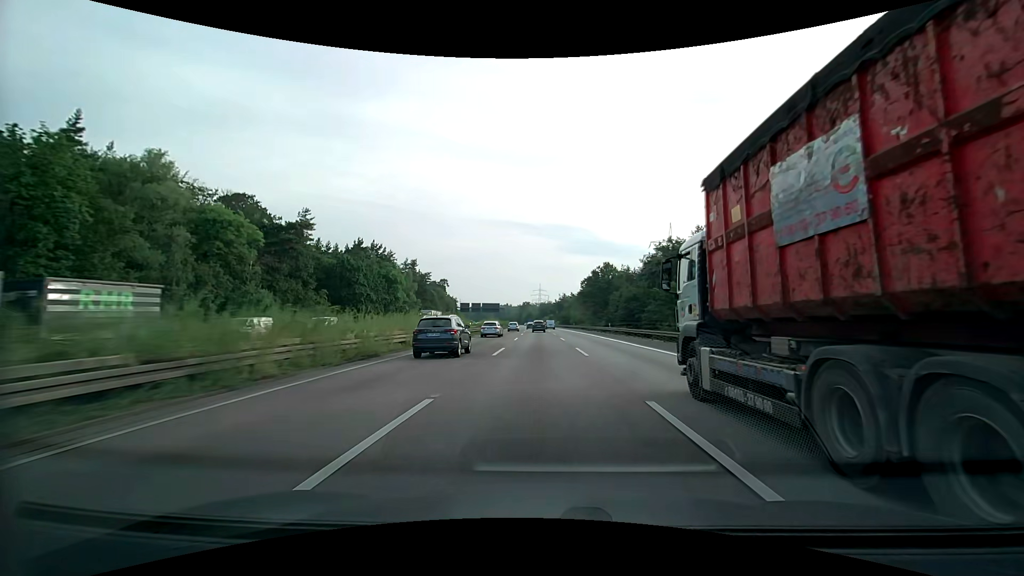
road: motorway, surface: asphalt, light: Day
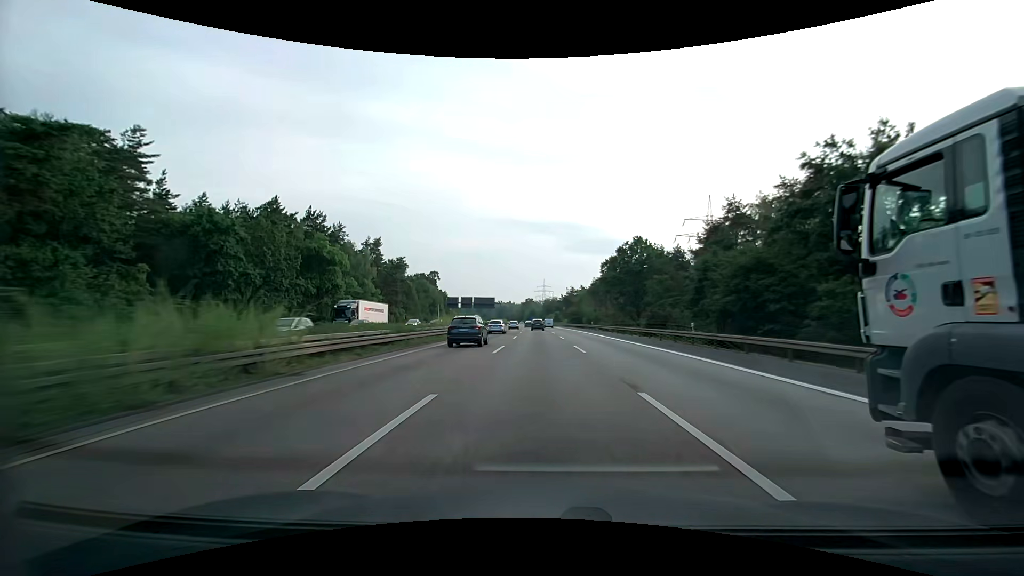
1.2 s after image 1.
(-0.1, +35.3) m; -1°
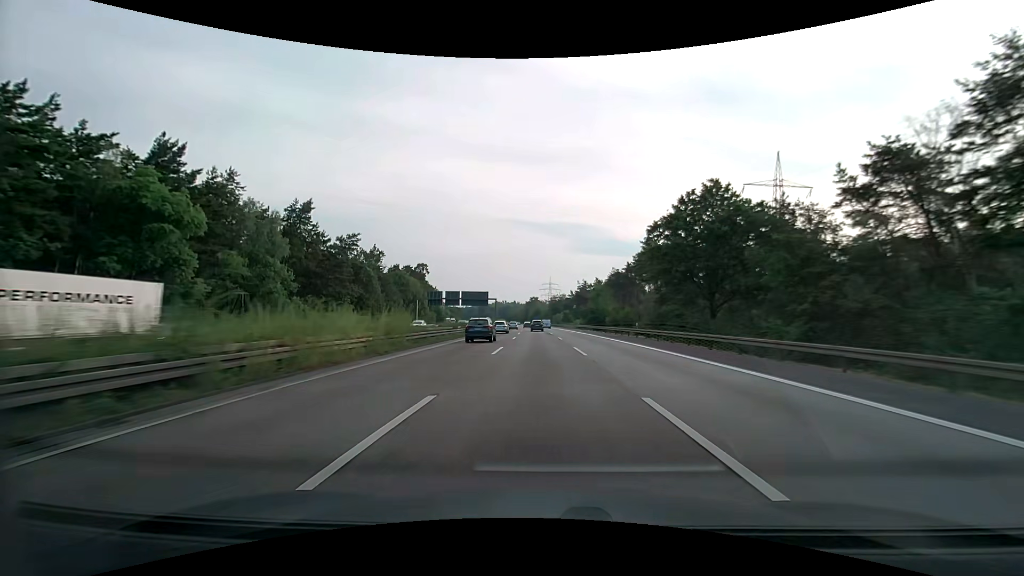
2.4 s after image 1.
(-0.2, +35.1) m; -1°
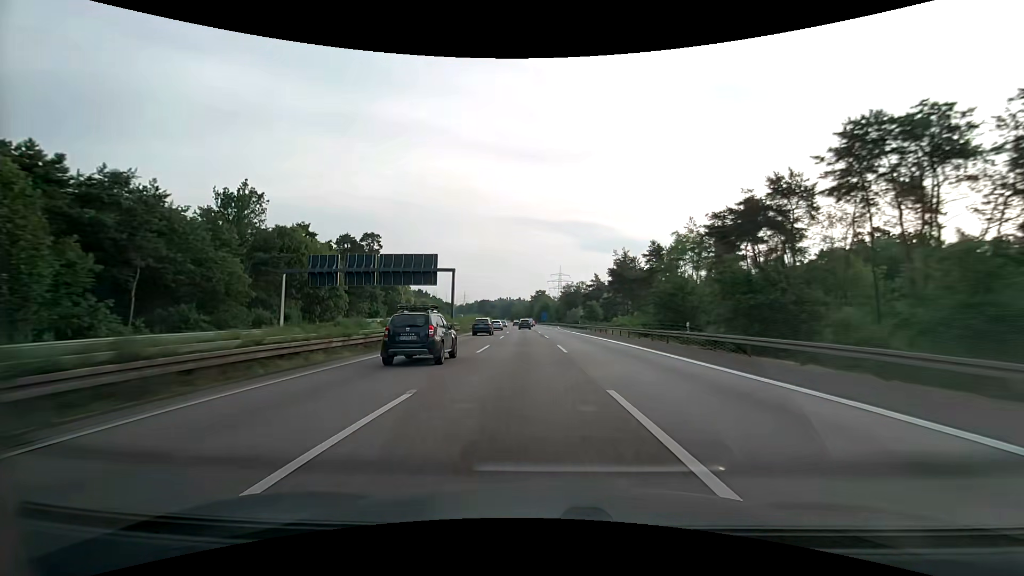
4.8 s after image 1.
(-0.8, +70.6) m; -1°
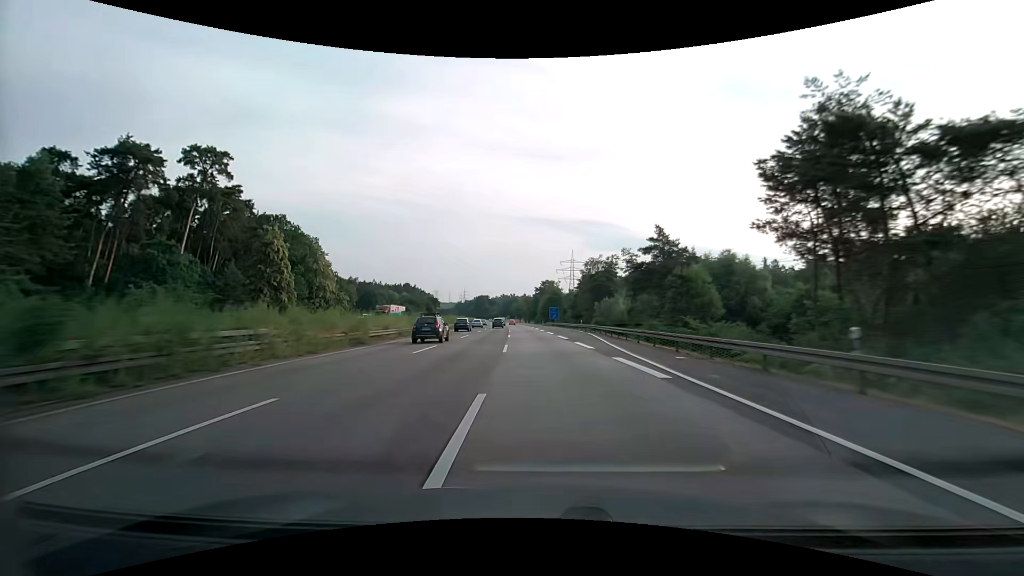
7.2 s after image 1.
(-0.2, +71.1) m; -1°
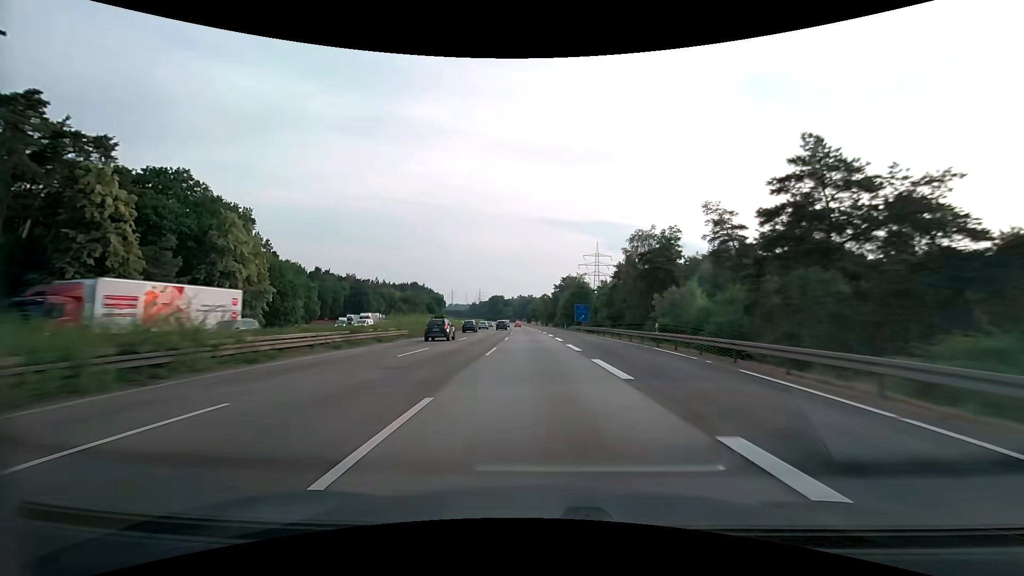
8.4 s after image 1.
(-0.5, +35.6) m; -2°
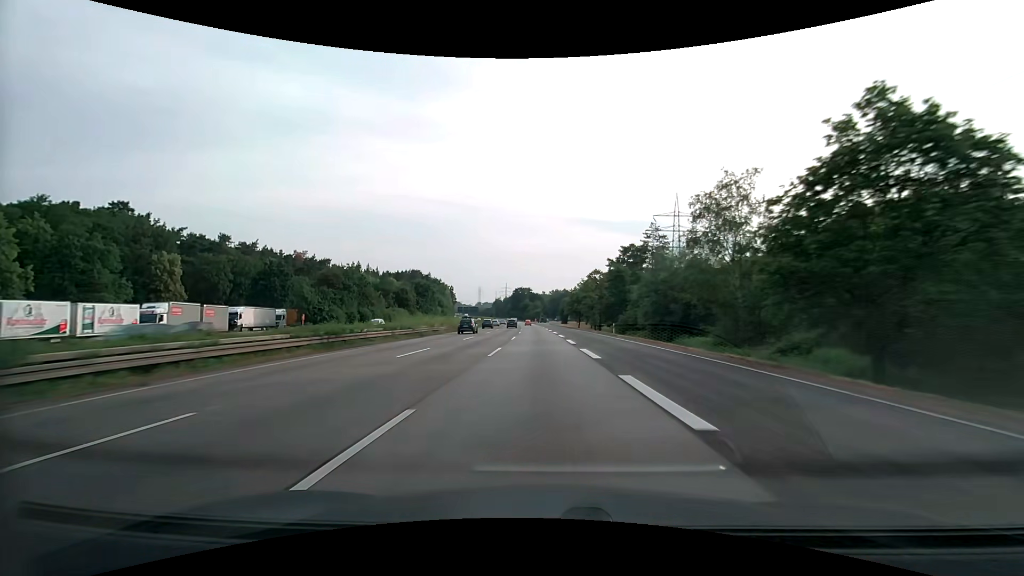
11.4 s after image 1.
(-3.3, +89.5) m; -4°
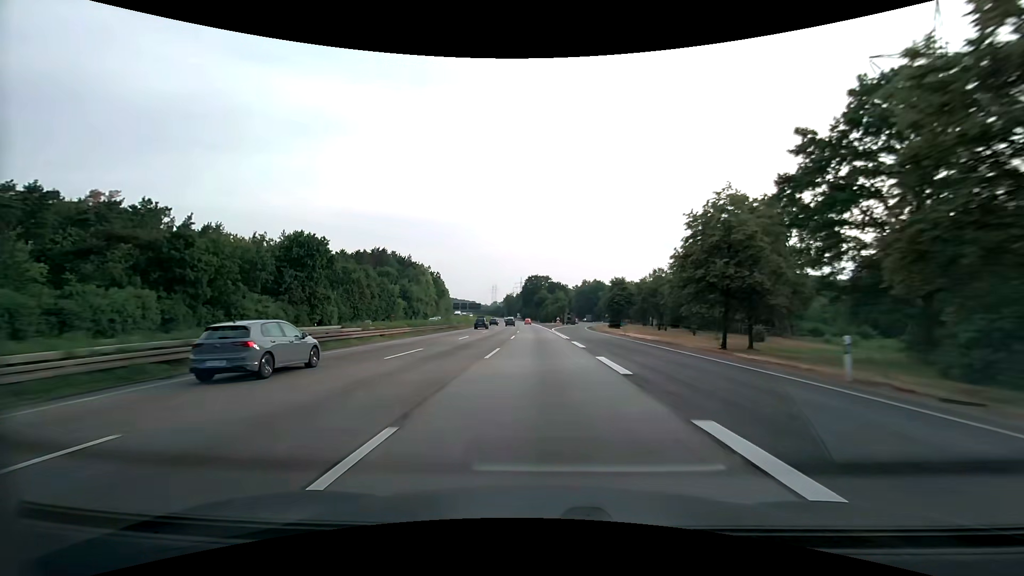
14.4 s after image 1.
(-2.3, +90.0) m; -2°
(0, +10) (0, +20) (0, +30) (0, +40) (-1, +50) (-1, +60) (-1, +70) (-2, +80) (-2, +90) (-3, +100) m
